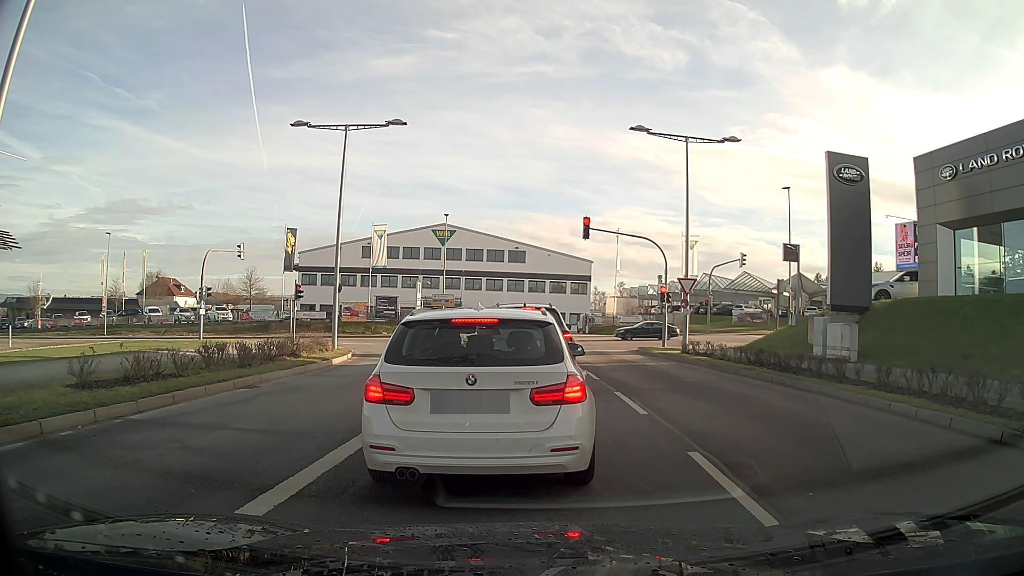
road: secondary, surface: asphalt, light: Day
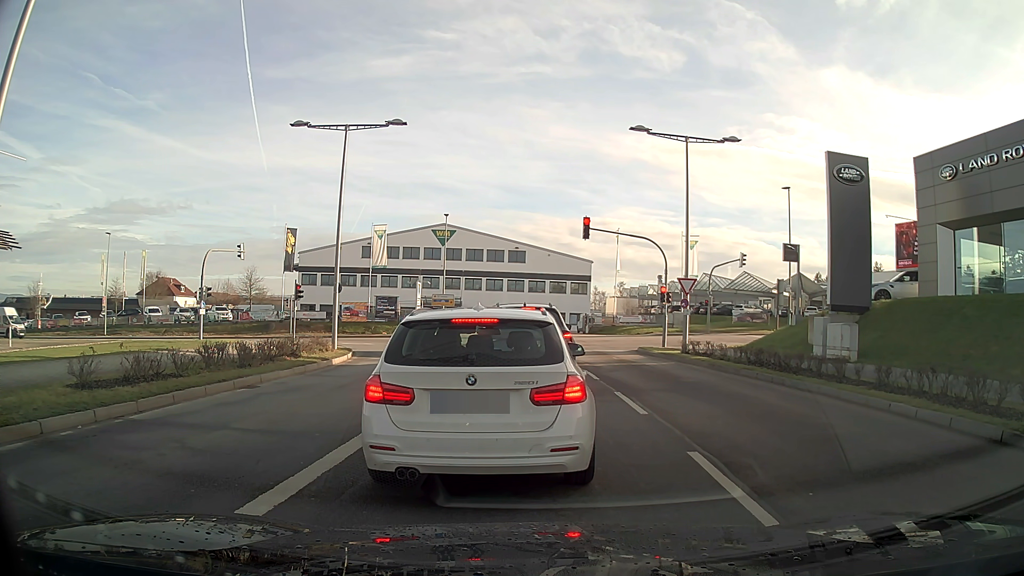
(0.0, 0.0) m; 0°
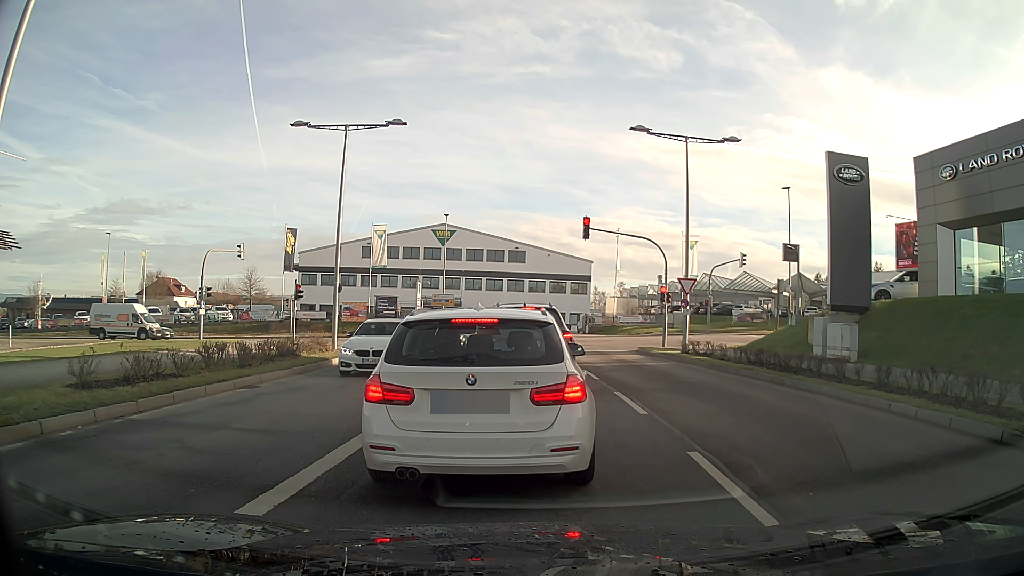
(0.0, 0.0) m; 0°
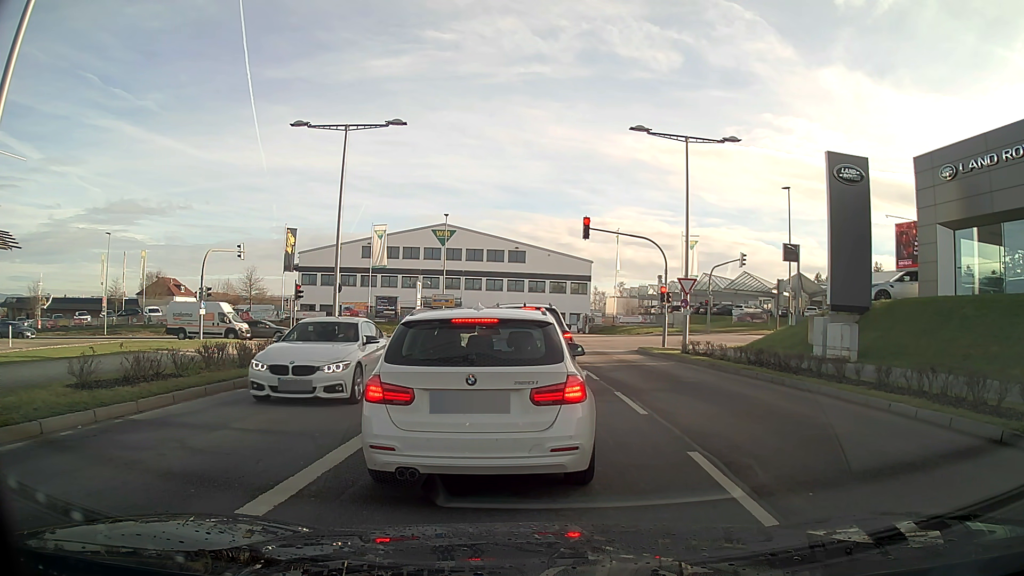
(0.0, 0.0) m; 0°
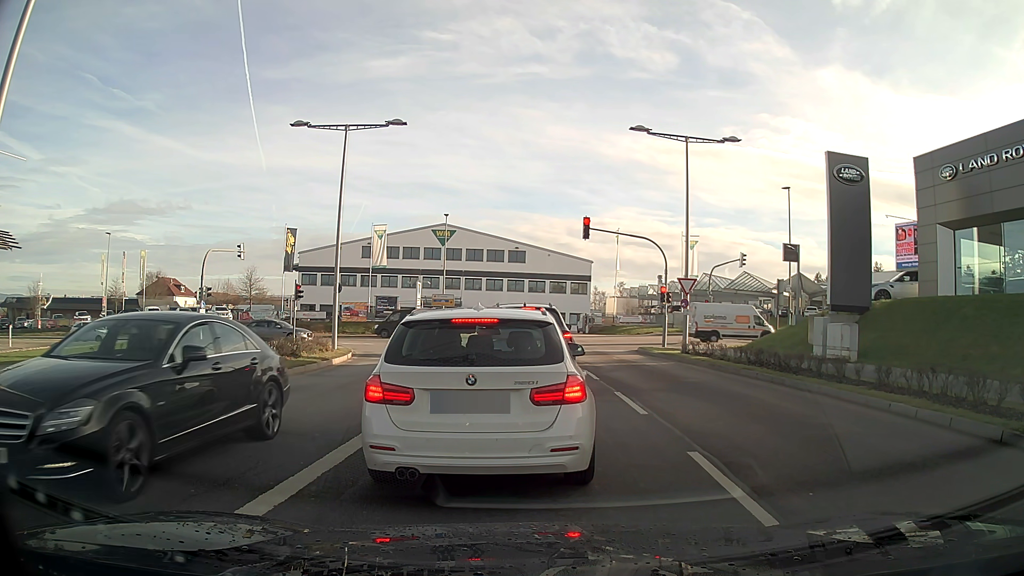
(0.0, 0.0) m; 0°
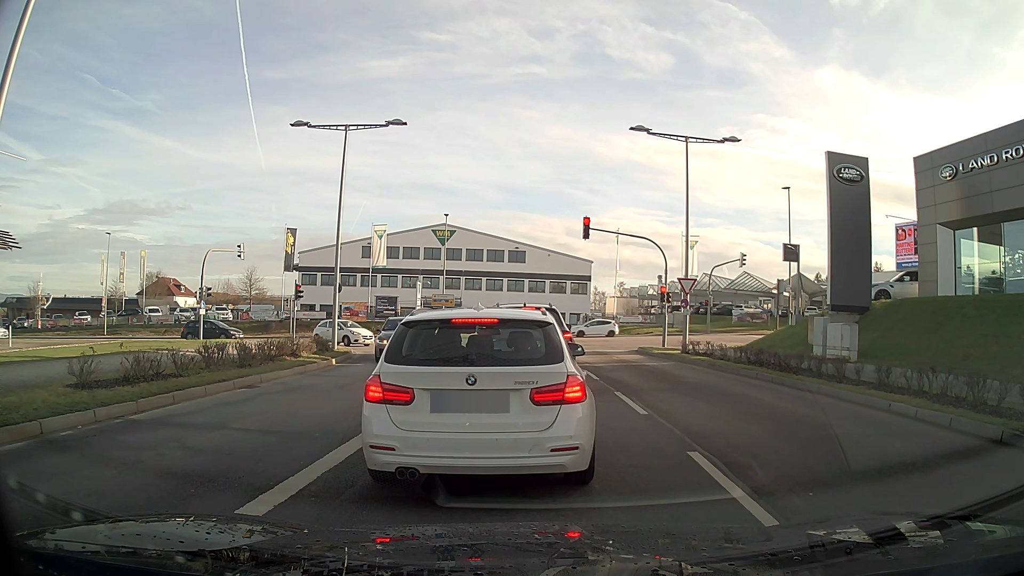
(0.0, 0.0) m; 0°
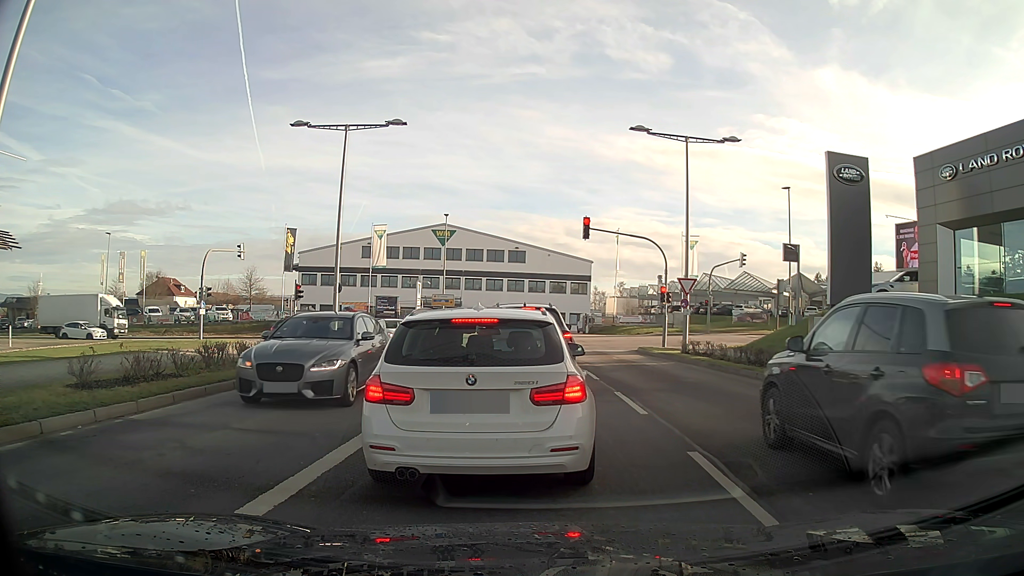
(0.0, 0.0) m; 0°
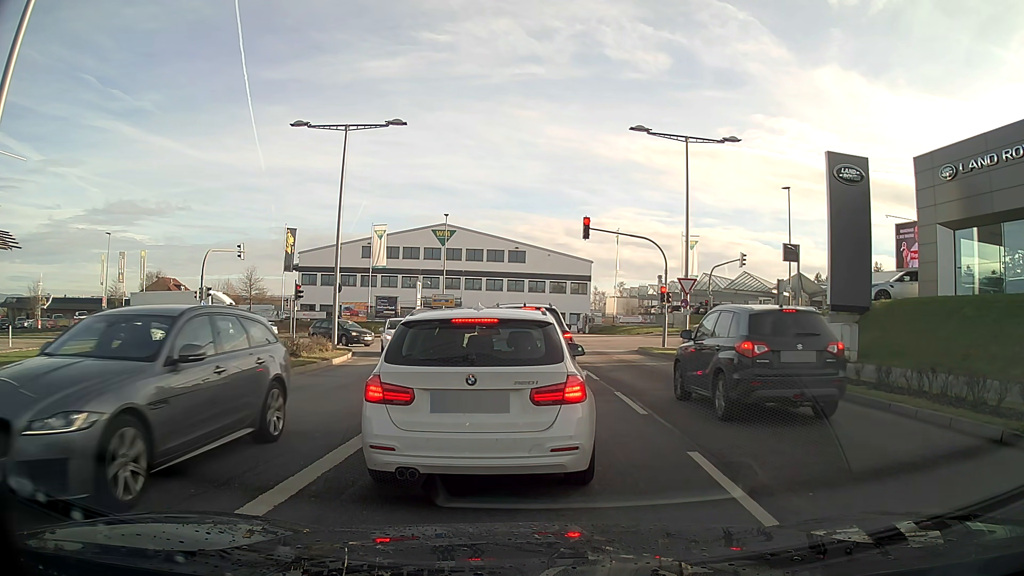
(0.0, 0.0) m; 0°
